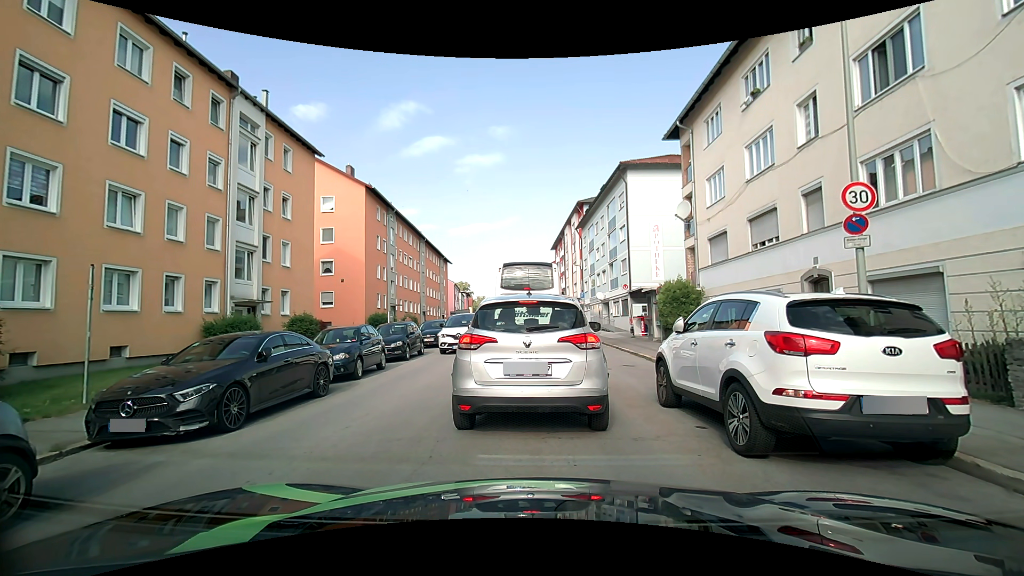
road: tertiary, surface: asphalt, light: Day
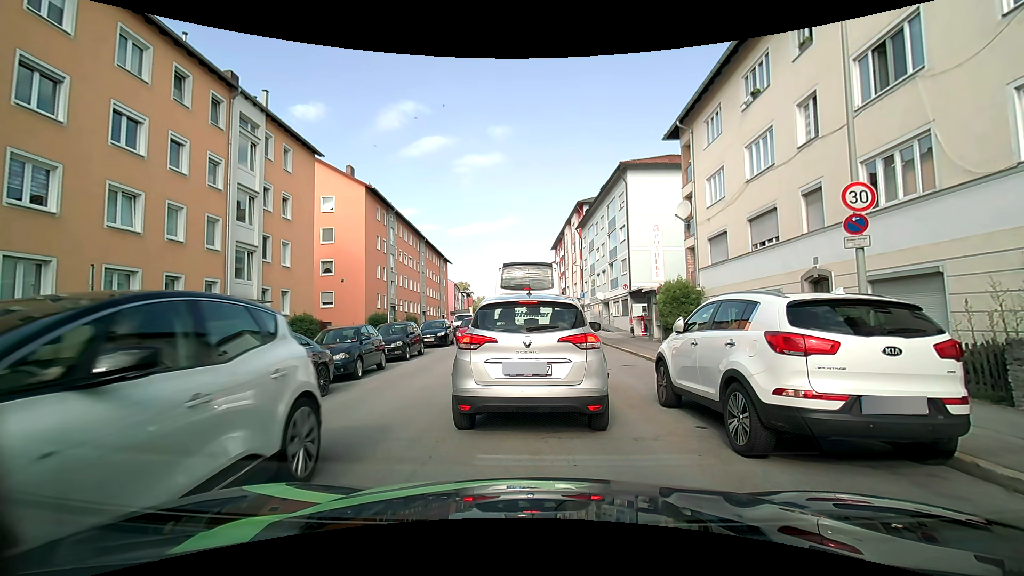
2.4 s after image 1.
(0.0, 0.0) m; 0°
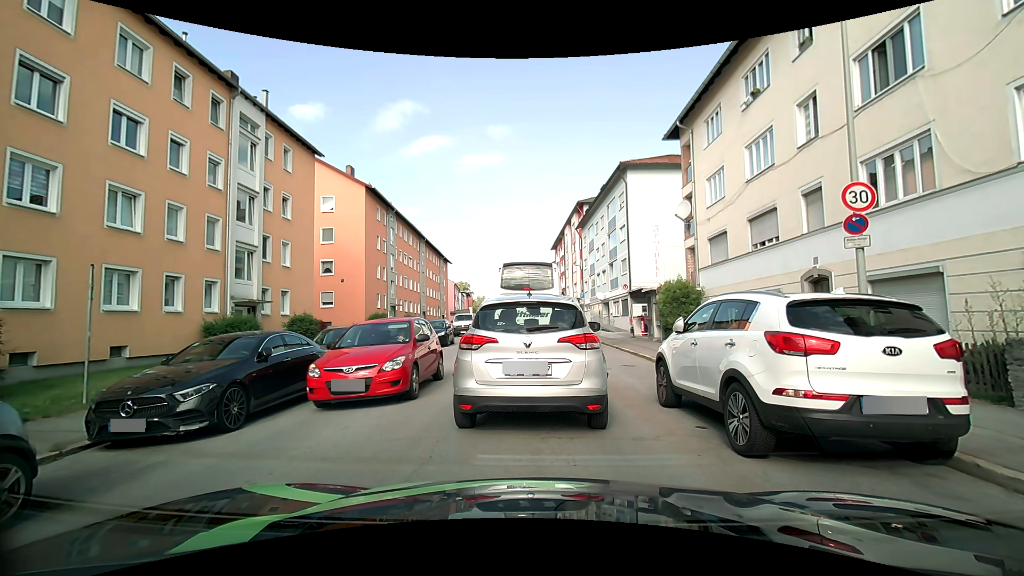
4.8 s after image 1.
(0.0, 0.0) m; 0°
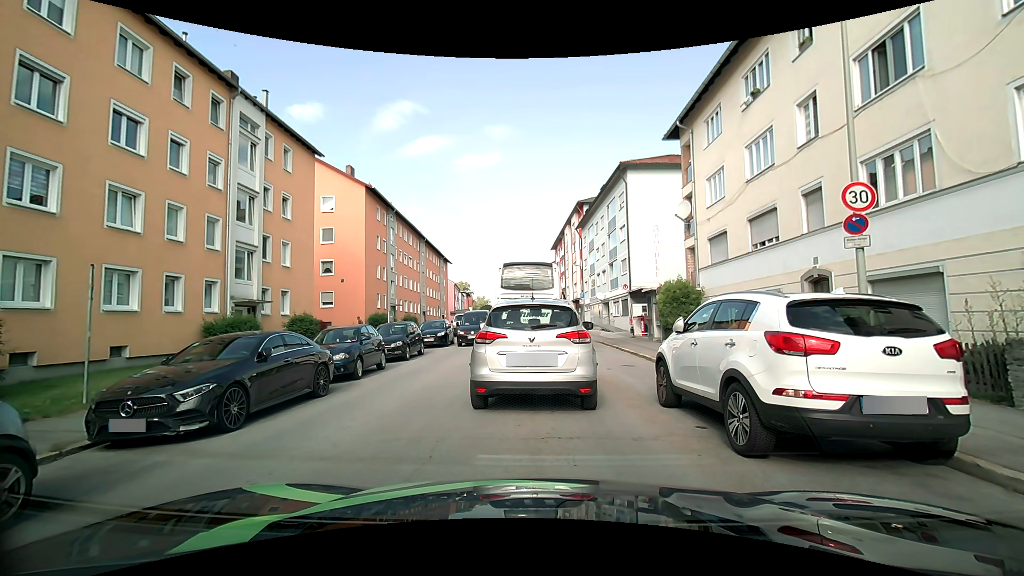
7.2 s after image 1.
(0.0, 0.0) m; 0°
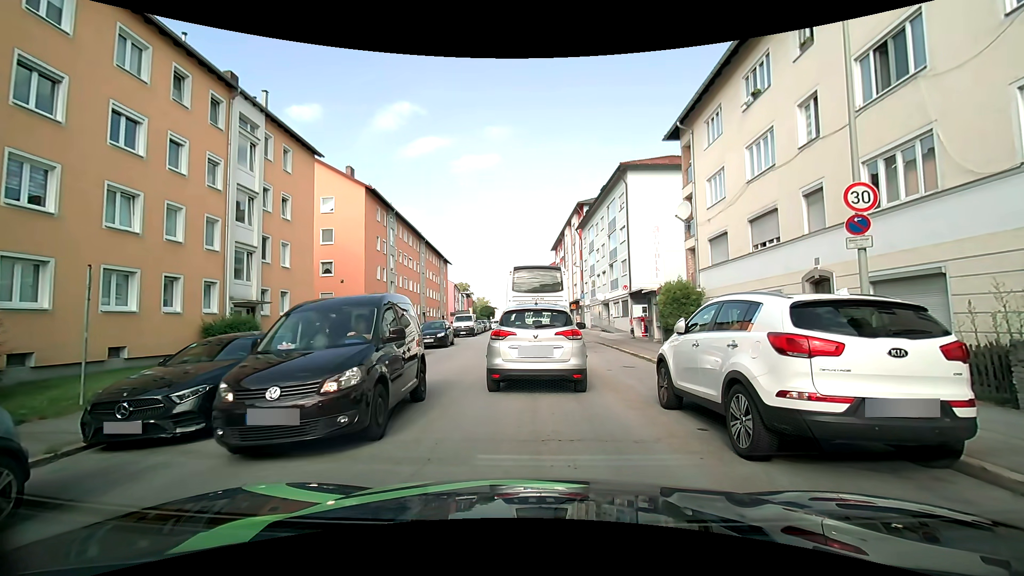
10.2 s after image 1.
(0.0, +0.1) m; 0°
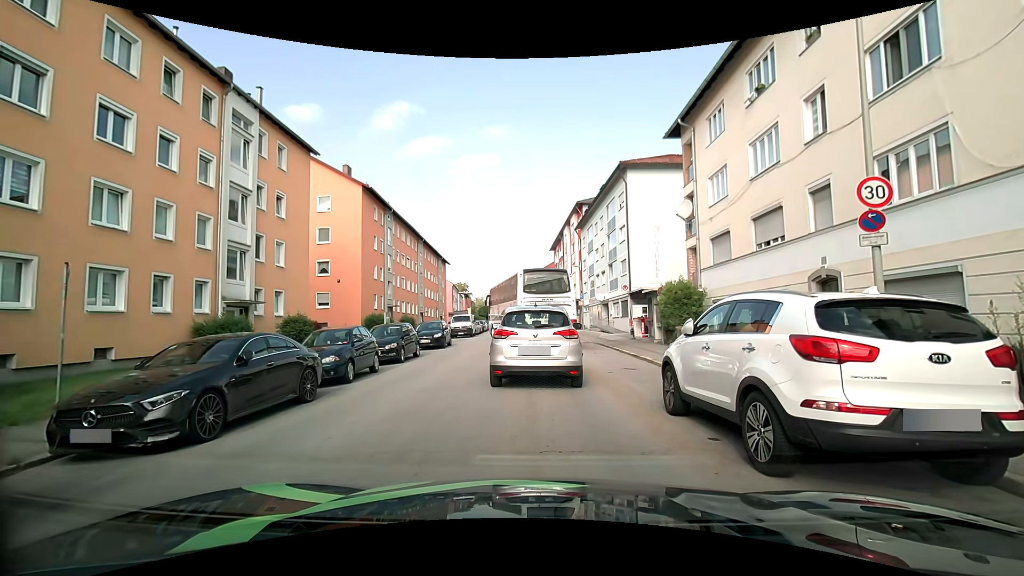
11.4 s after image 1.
(0.0, +0.4) m; 0°
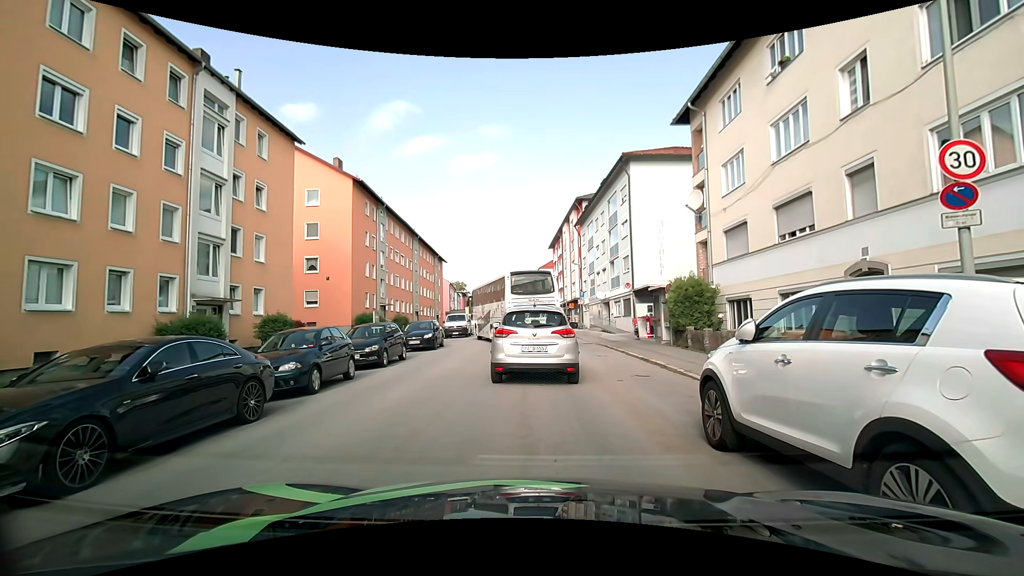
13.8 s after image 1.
(0.0, +1.9) m; 0°
